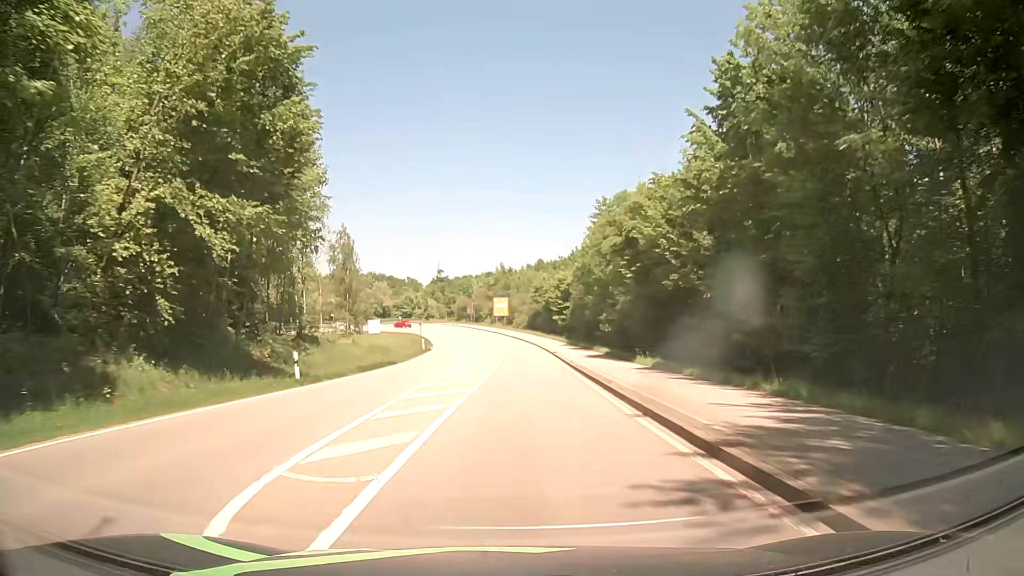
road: secondary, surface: asphalt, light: Day
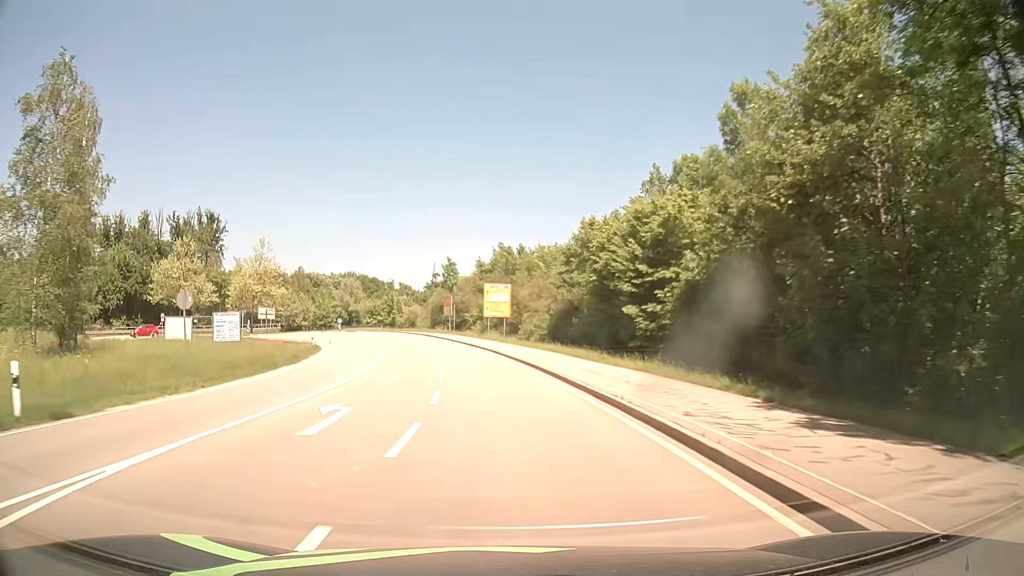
(+1.5, +54.3) m; 0°
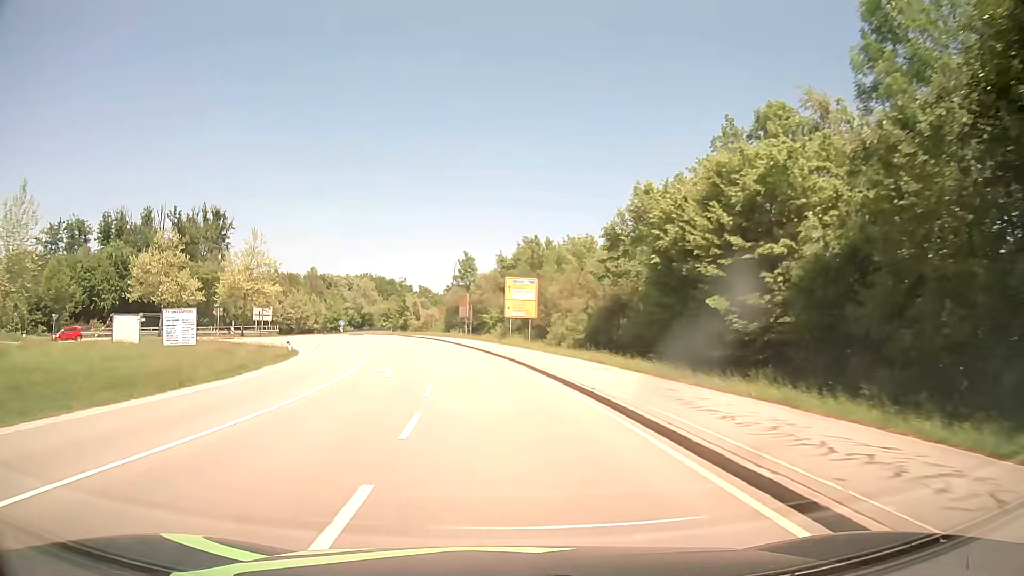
(-0.2, +10.7) m; -2°
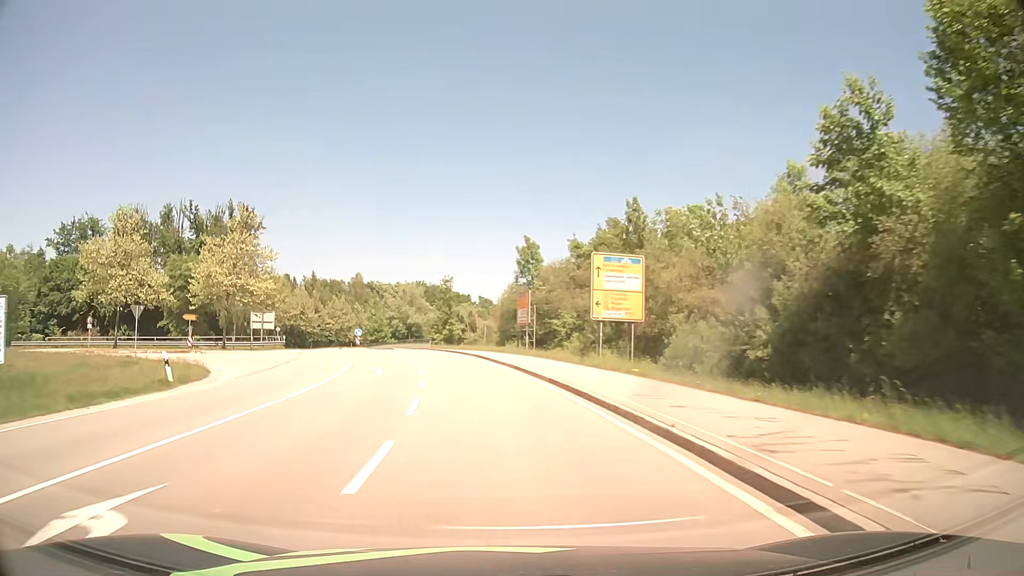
(-1.0, +21.2) m; -5°
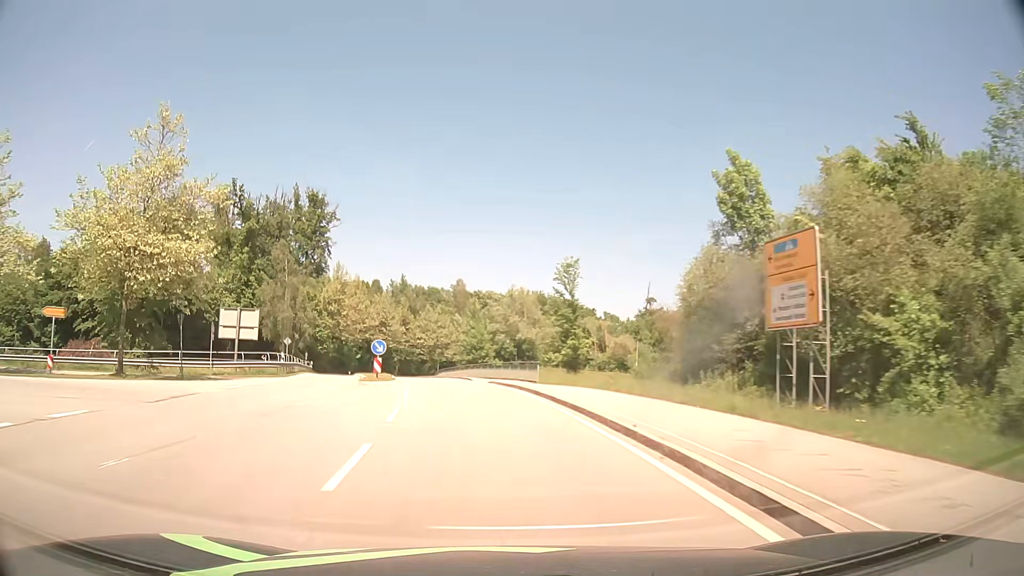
(-2.6, +31.4) m; -10°
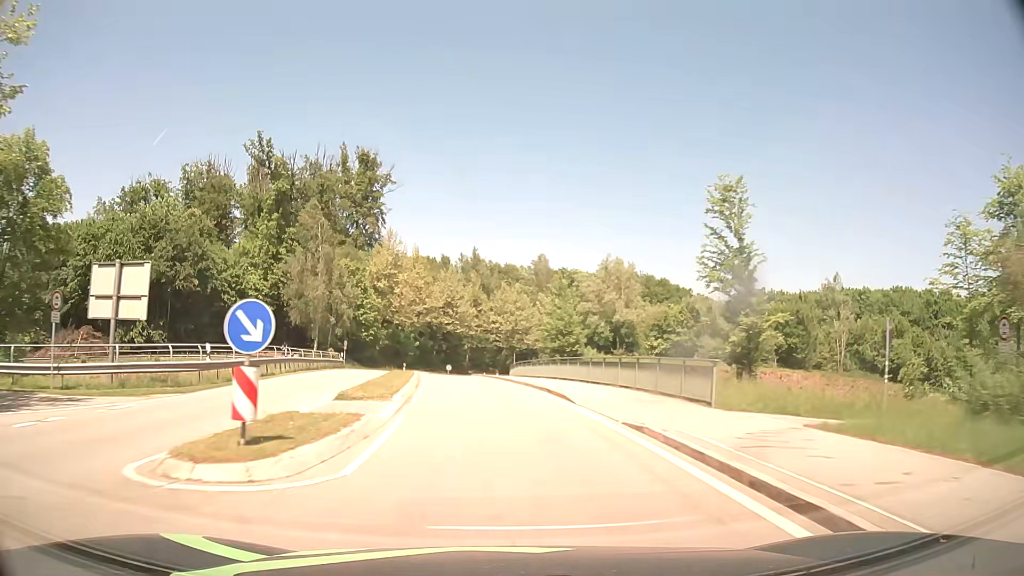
(-1.4, +20.2) m; -7°
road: primary_link
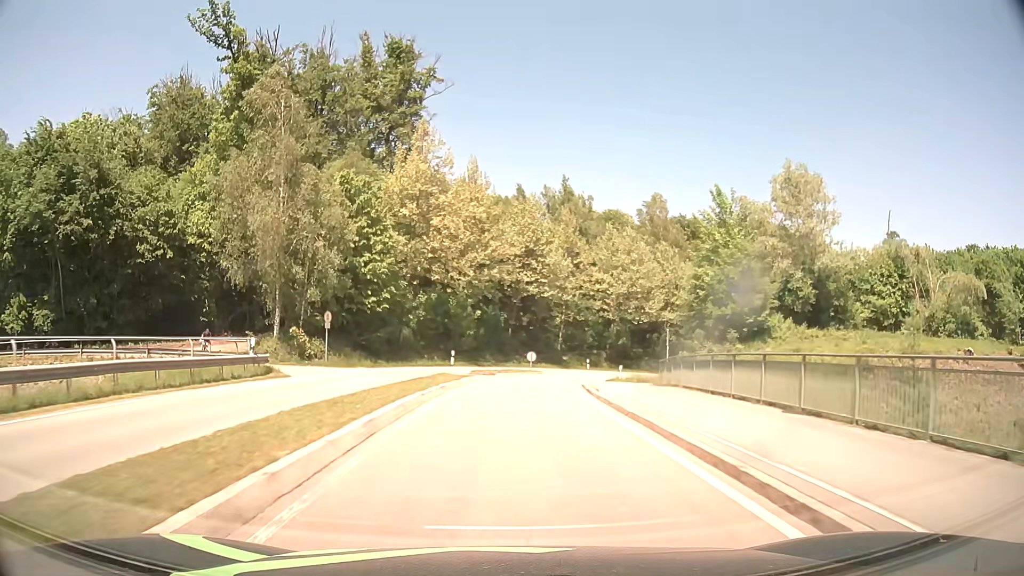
(-2.5, +35.5) m; -7°
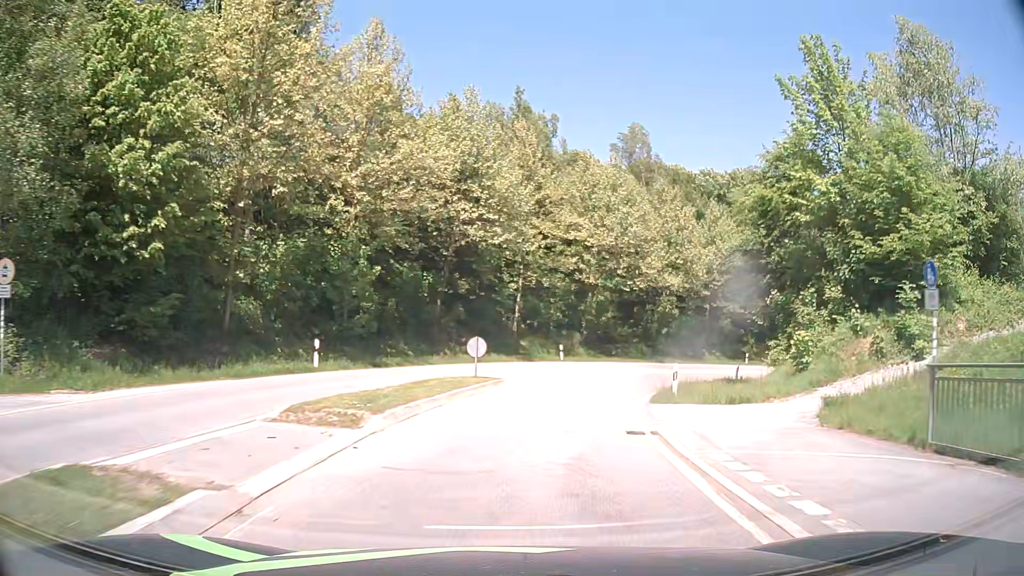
(+0.6, +23.5) m; +5°
(0, +10) (+2, +20) (+5, +29) (+10, +38) (+16, +46) (+24, +52) (+33, +57) (+42, +60) (+52, +62) (+62, +61) m
